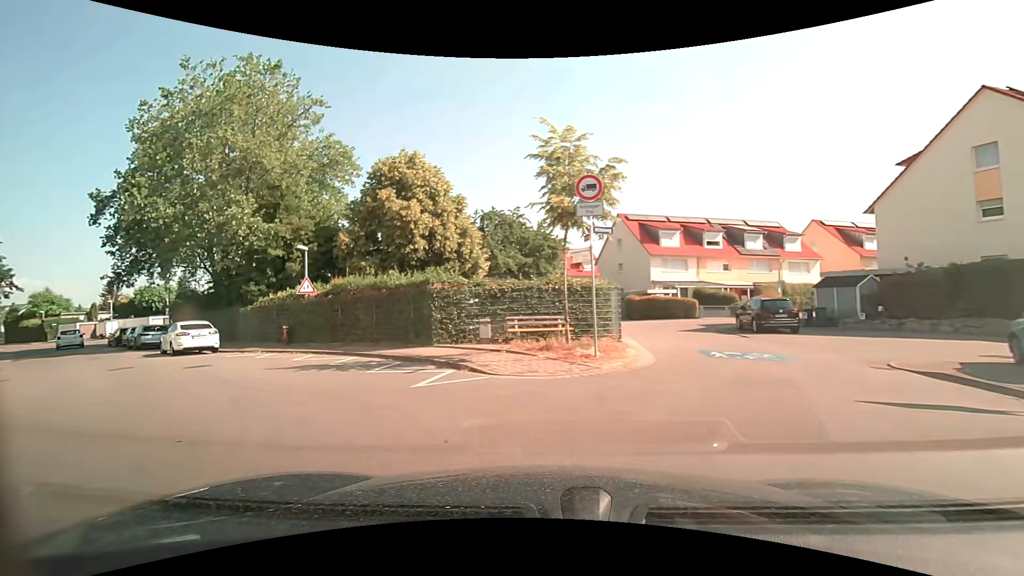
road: residential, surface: asphalt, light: Day
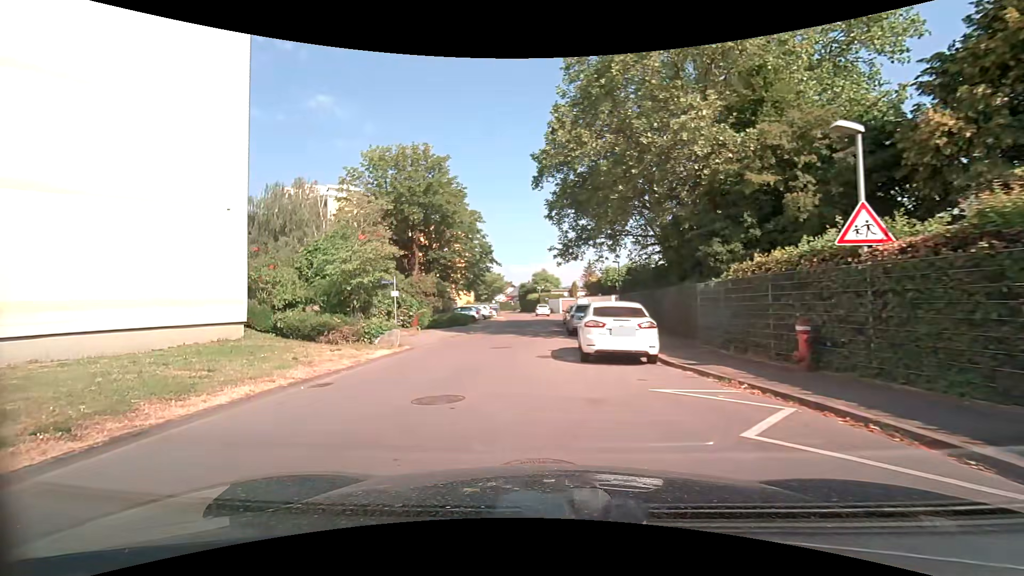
(-6.4, +12.4) m; -52°
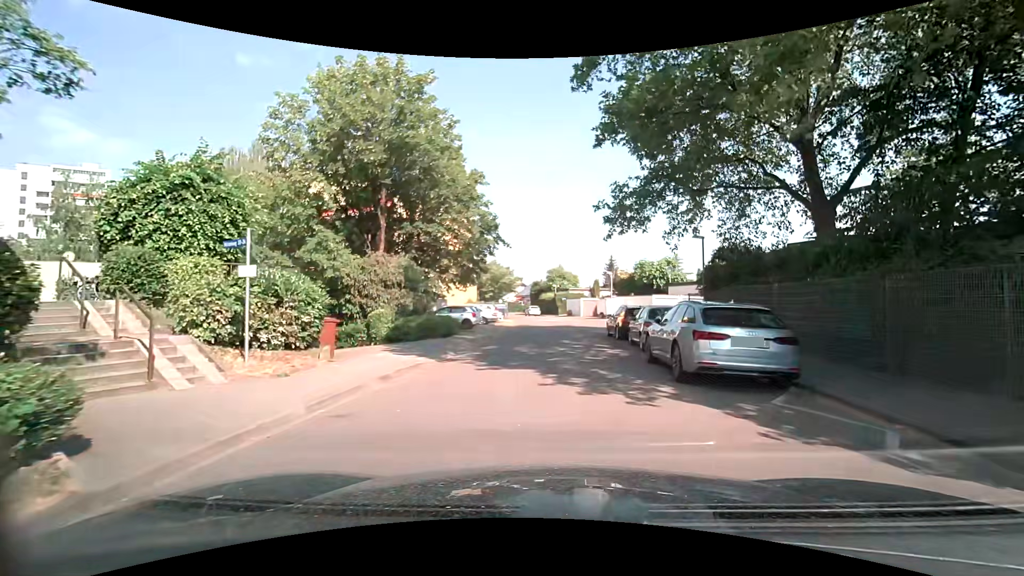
(-0.7, +13.6) m; 0°
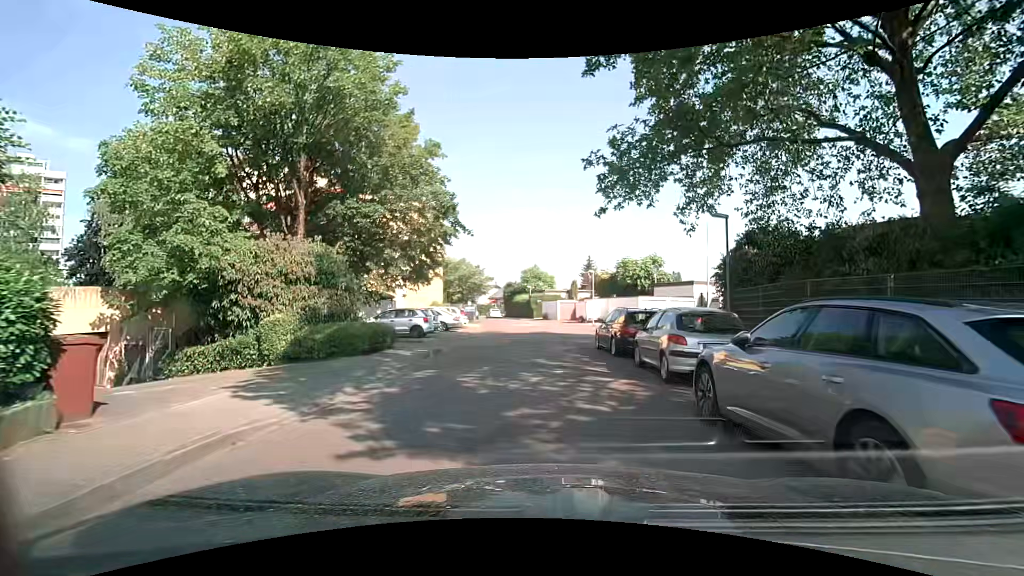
(+0.2, +6.1) m; +2°
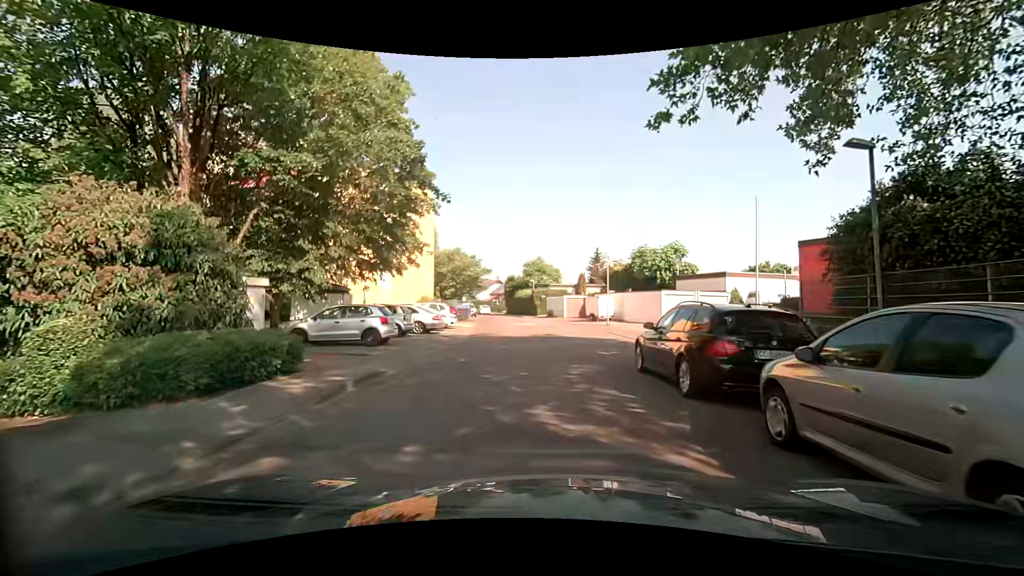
(0.0, +6.8) m; 0°
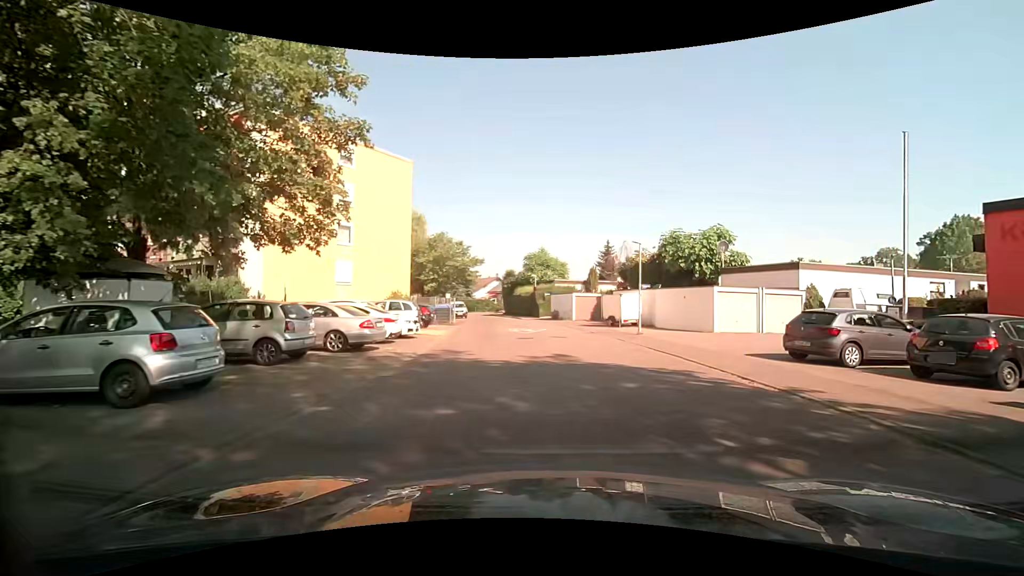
(-0.1, +10.1) m; +1°
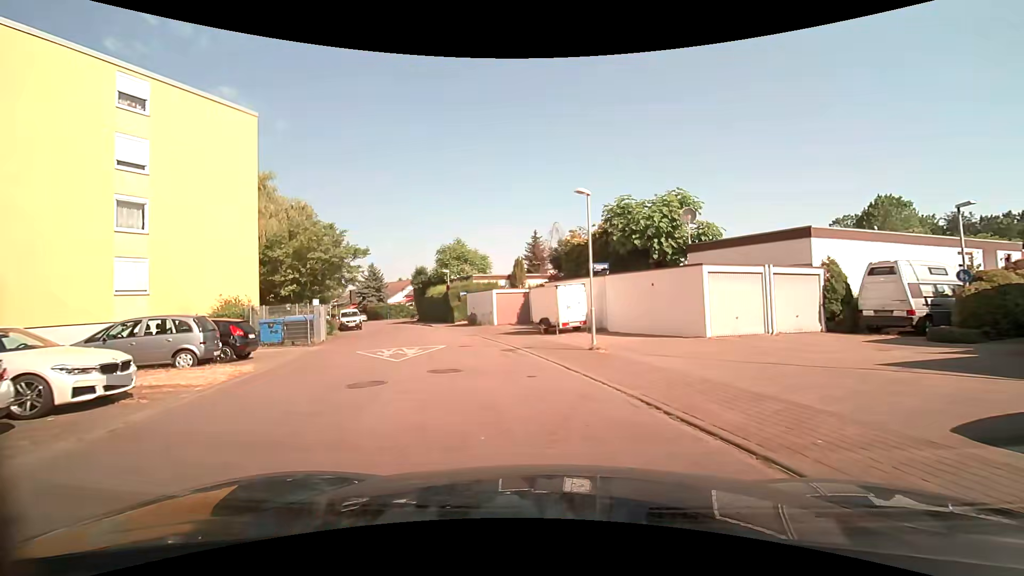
(+0.9, +10.8) m; +7°
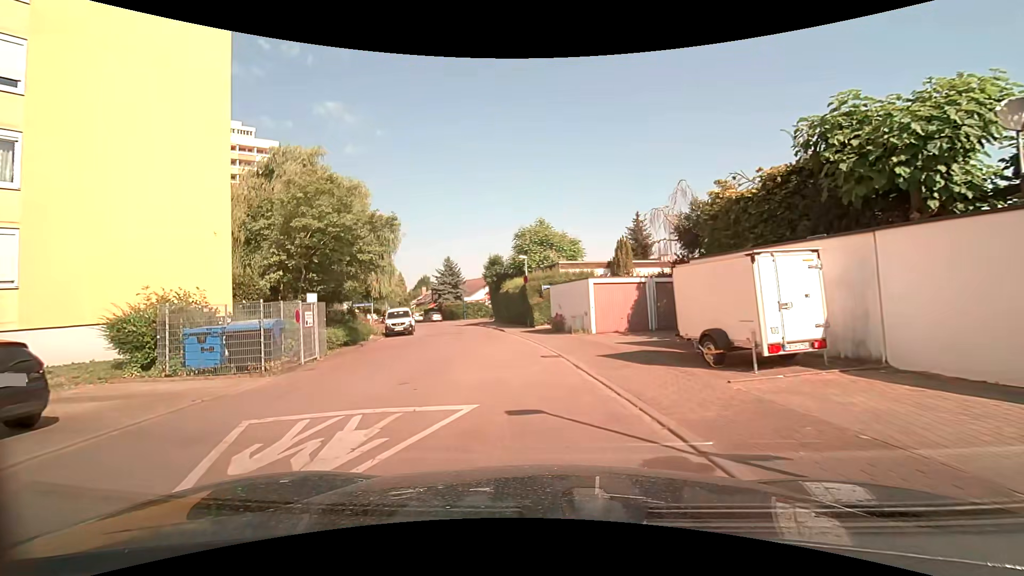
(-1.2, +11.6) m; -11°
